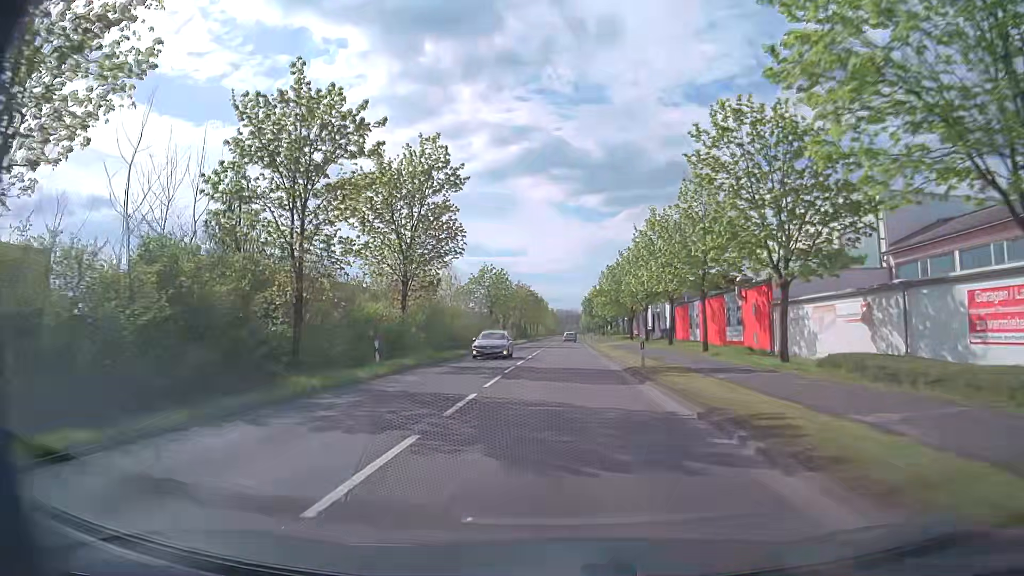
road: primary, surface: asphalt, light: Day
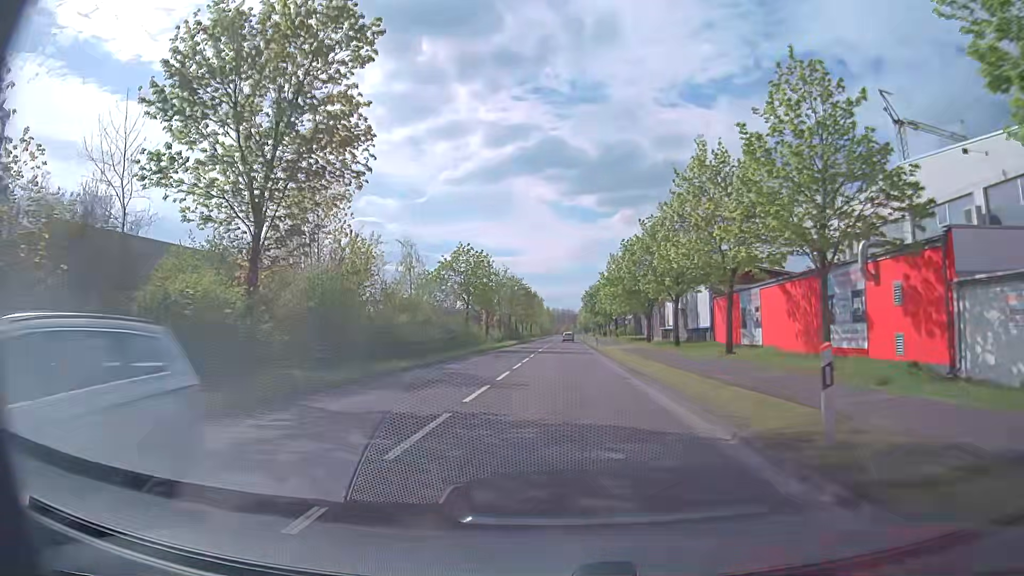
(0.0, +15.8) m; 0°
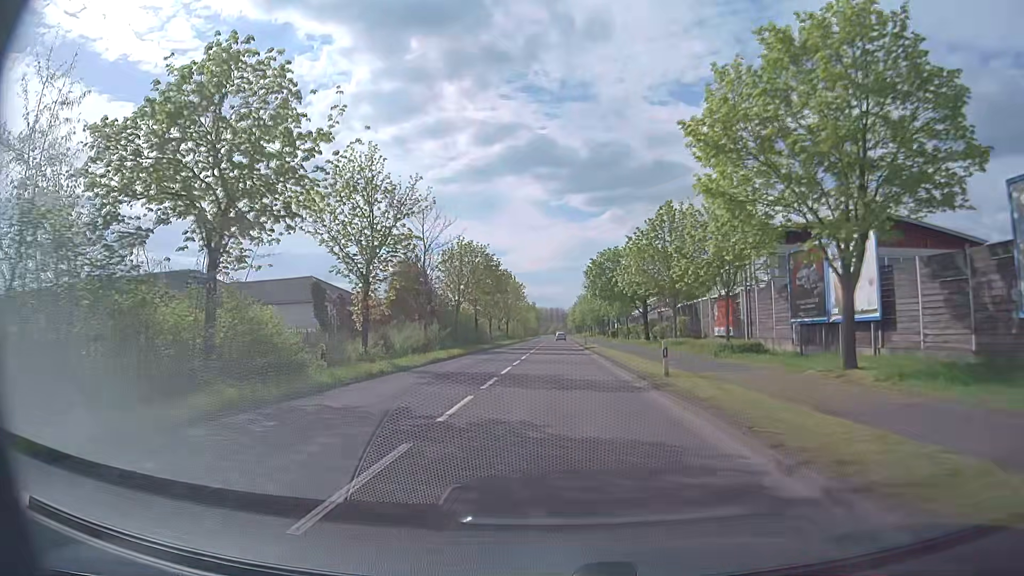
(+0.2, +39.5) m; +1°
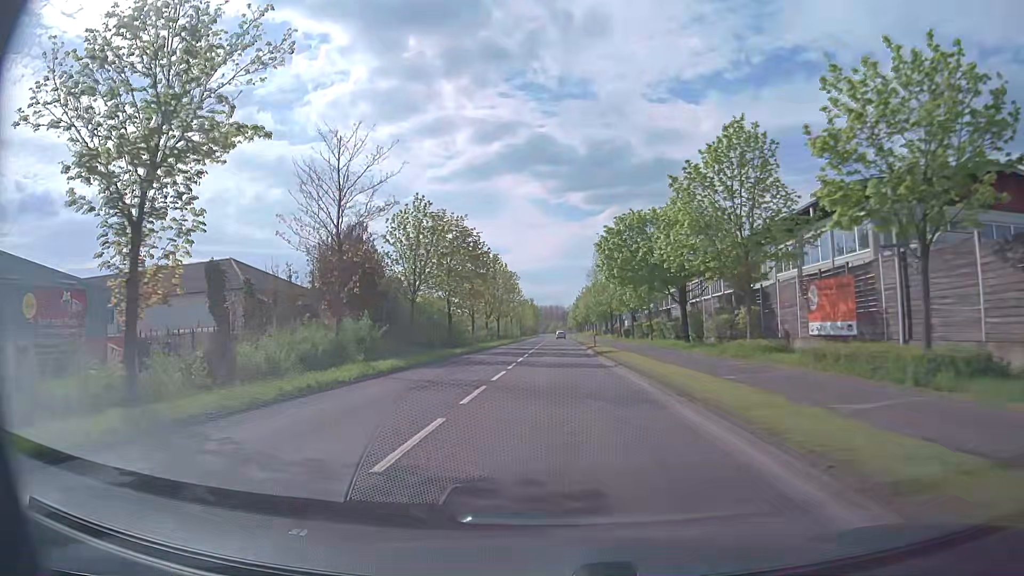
(0.0, +15.8) m; 0°
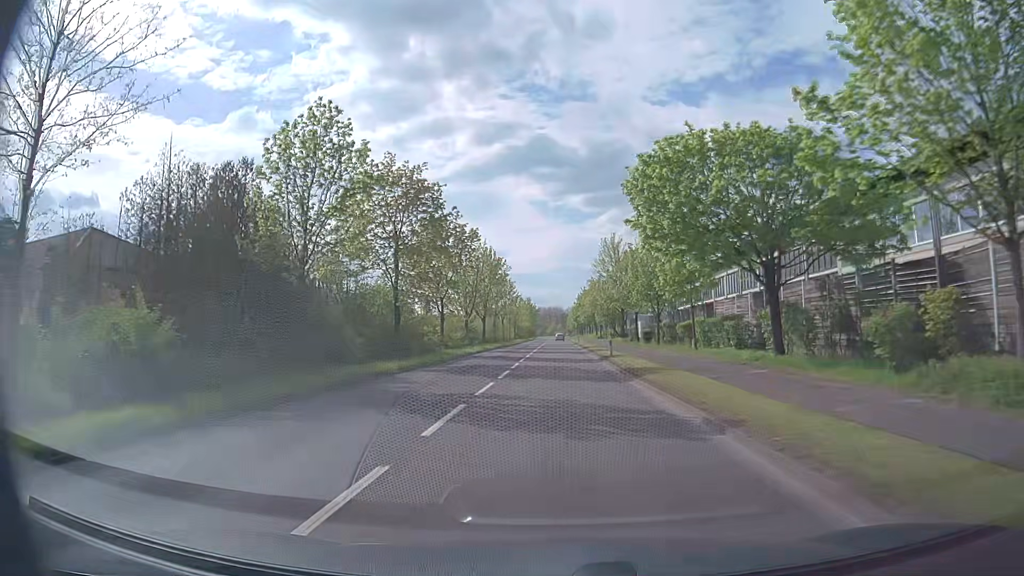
(0.0, +15.8) m; 0°
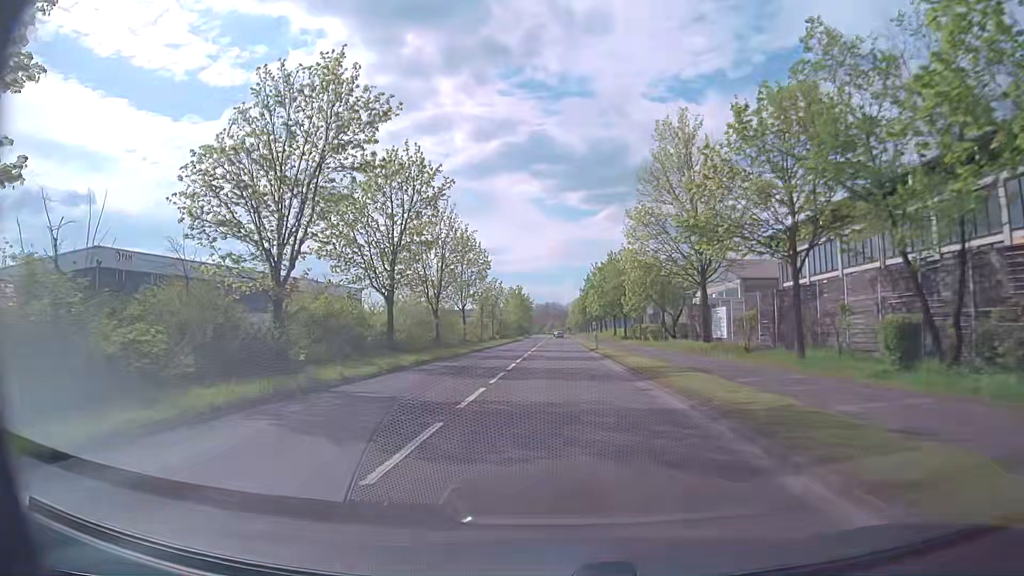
(+0.3, +39.5) m; +1°
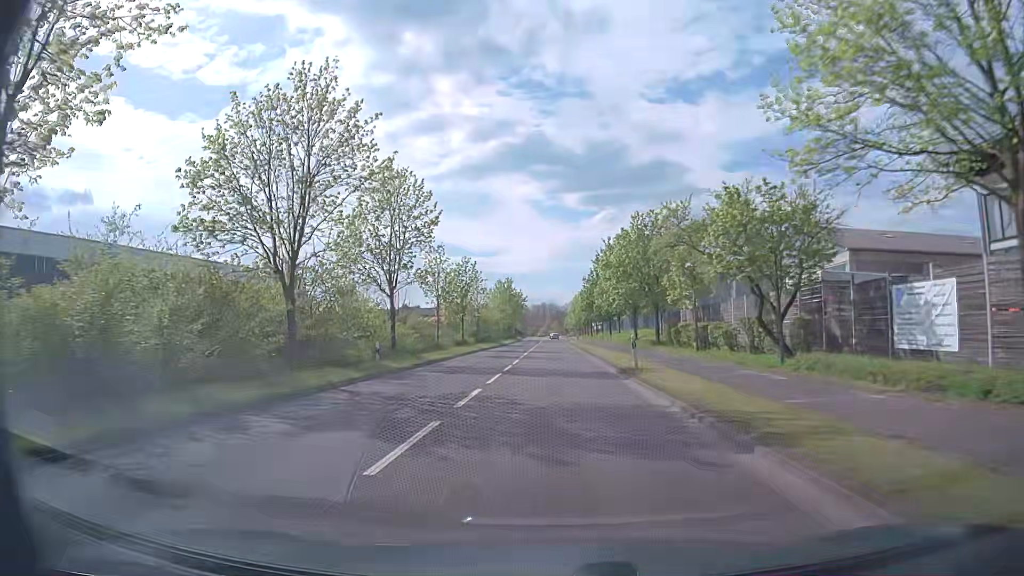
(-0.1, +23.7) m; 0°
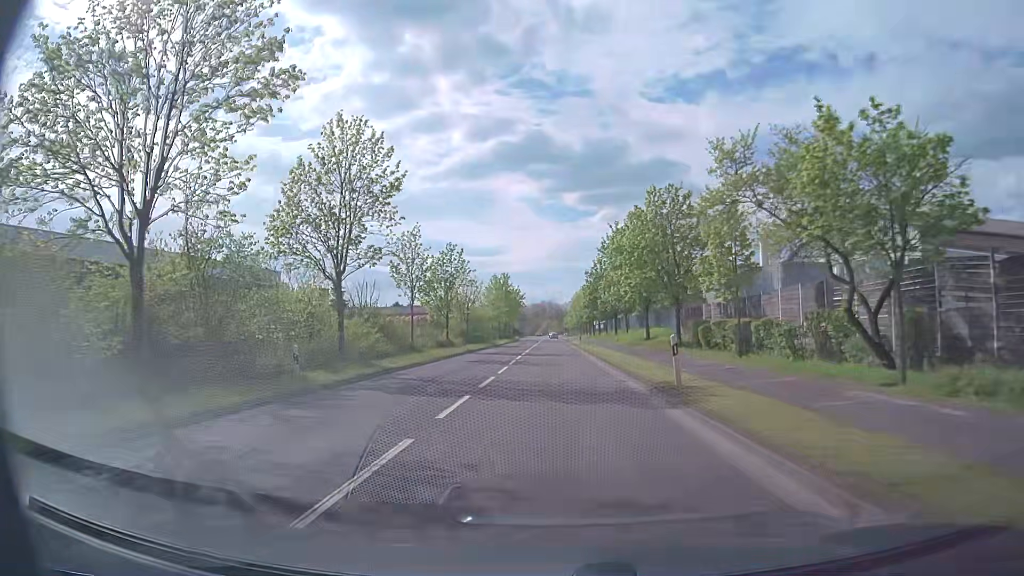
(0.0, +7.9) m; 0°
(0, +10) (0, +20) (0, +30) (0, +40) (0, +50) (0, +60) (0, +70) (0, +80) (0, +90) (0, +100) m
